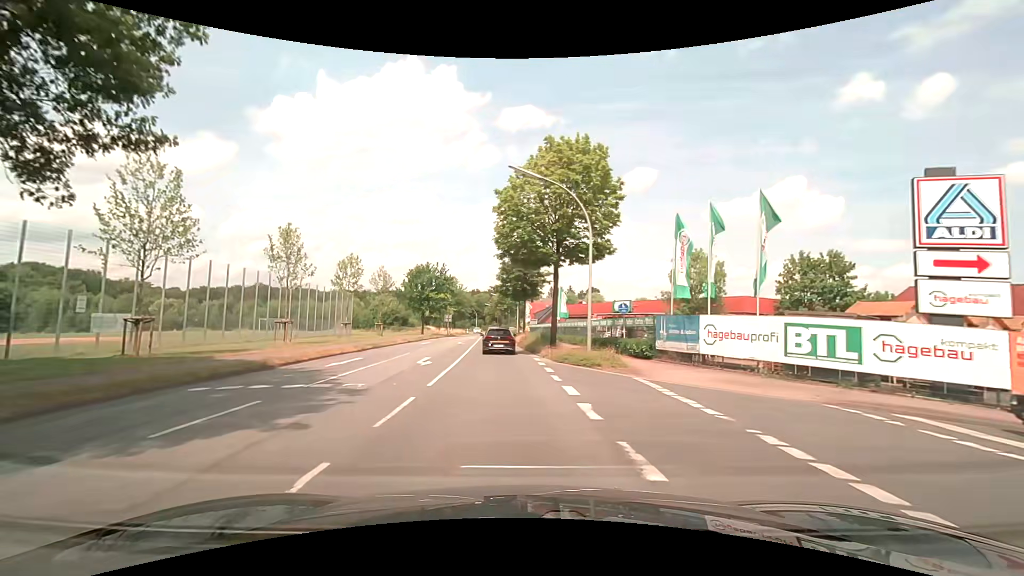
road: secondary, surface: asphalt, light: Day
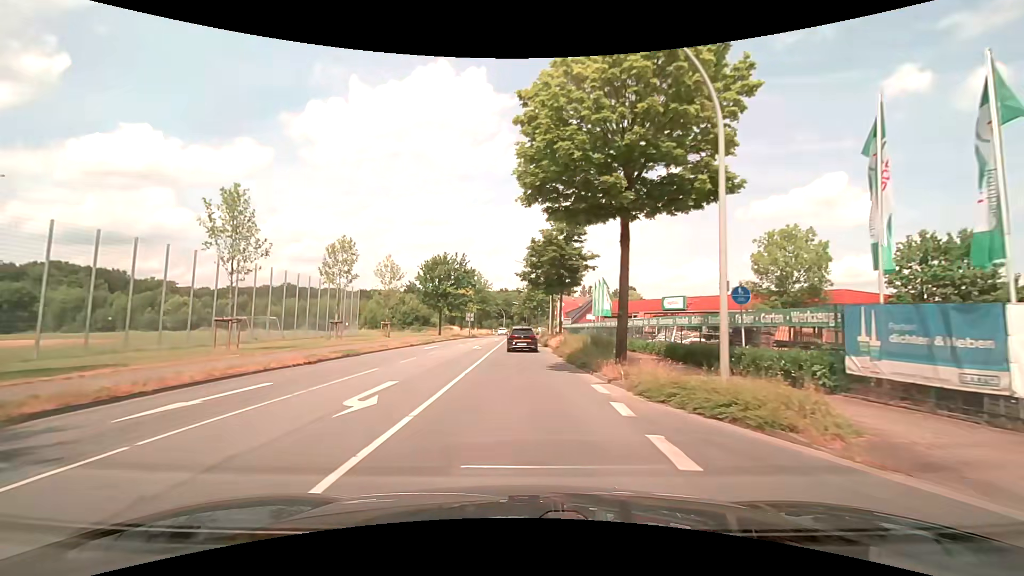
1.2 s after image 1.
(-0.4, +11.5) m; -4°
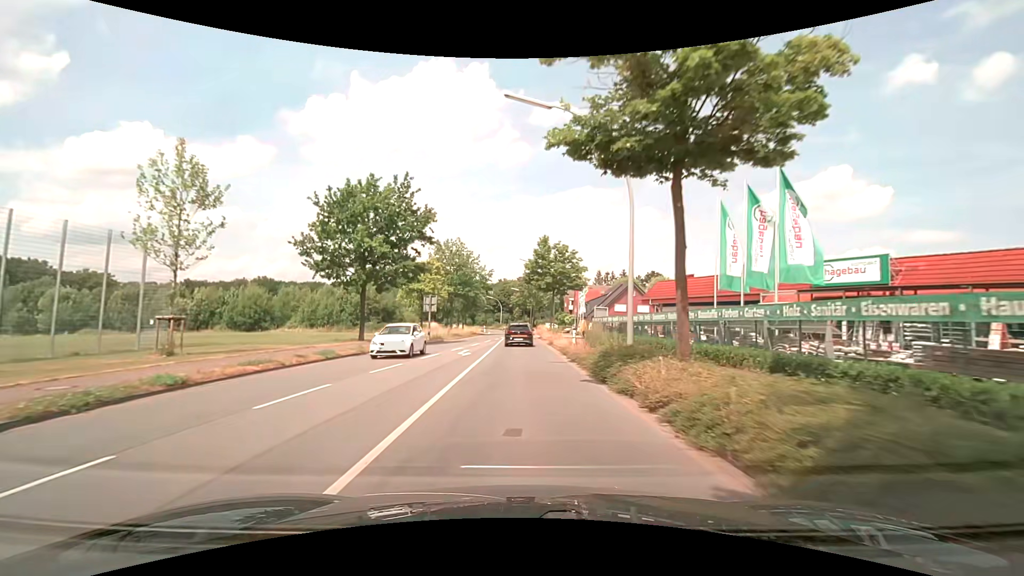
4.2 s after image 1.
(-0.3, +35.7) m; 0°
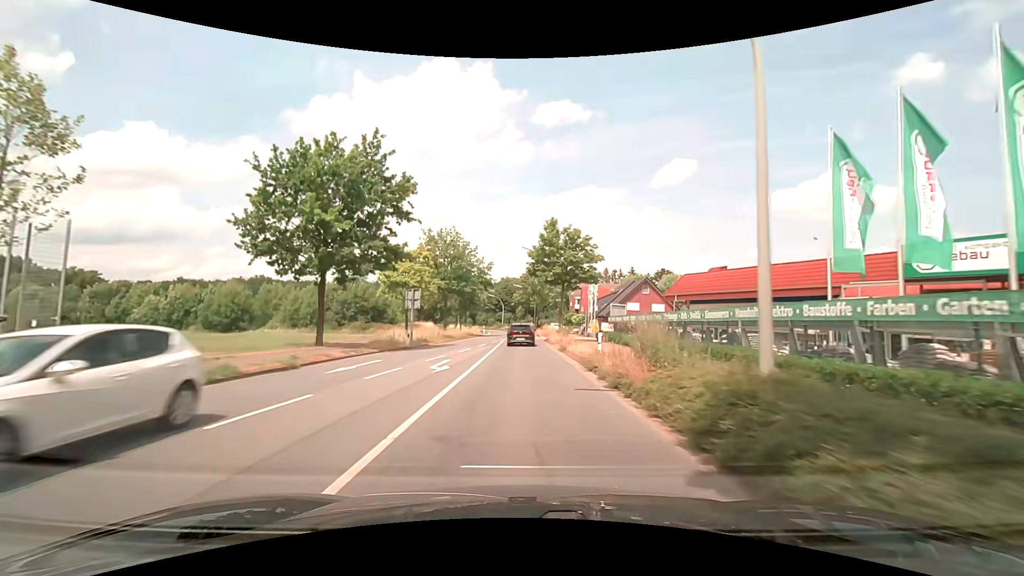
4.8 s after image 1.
(0.0, +7.7) m; -1°
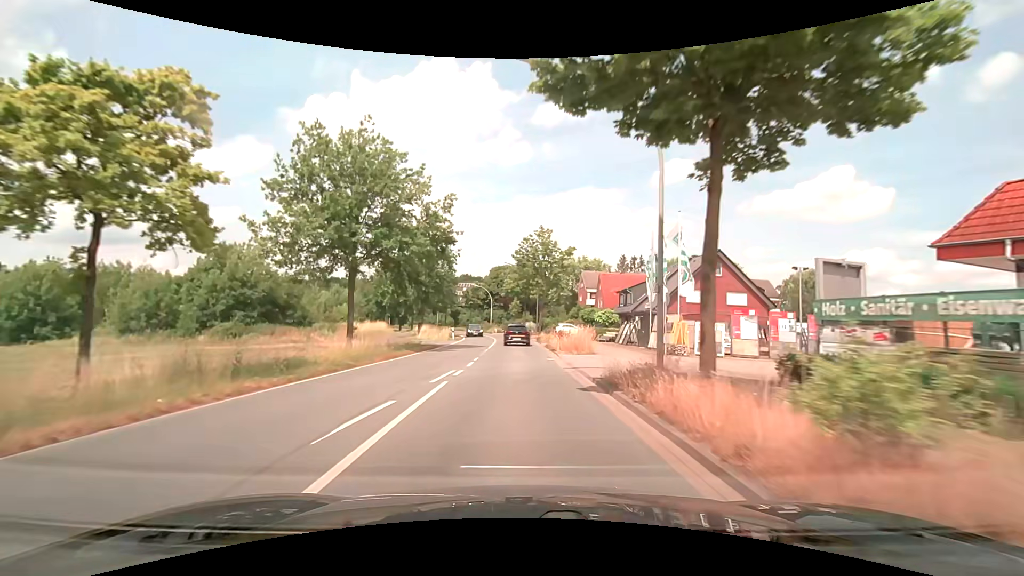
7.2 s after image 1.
(+0.1, +31.1) m; 0°
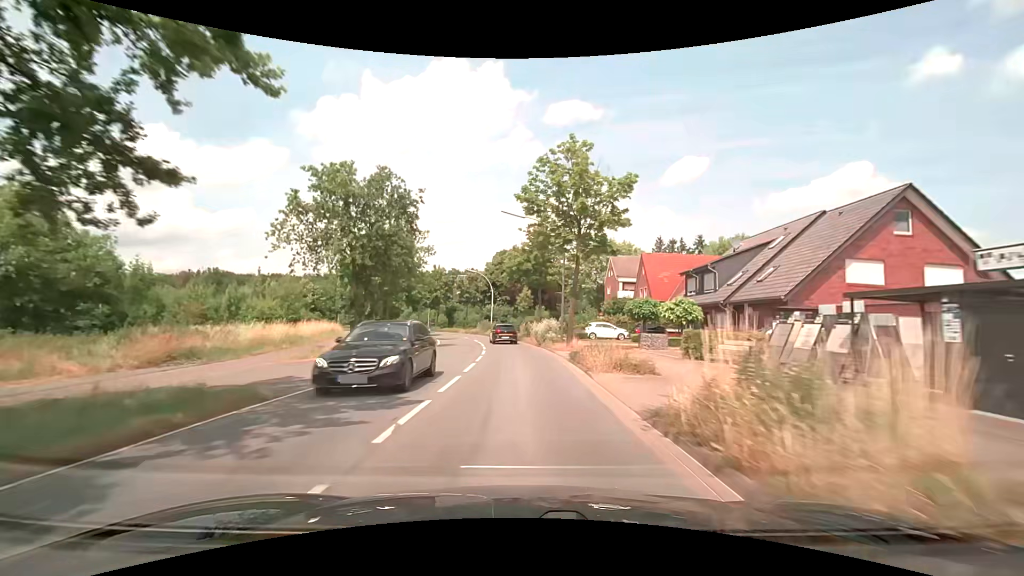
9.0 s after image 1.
(-0.1, +23.3) m; -1°
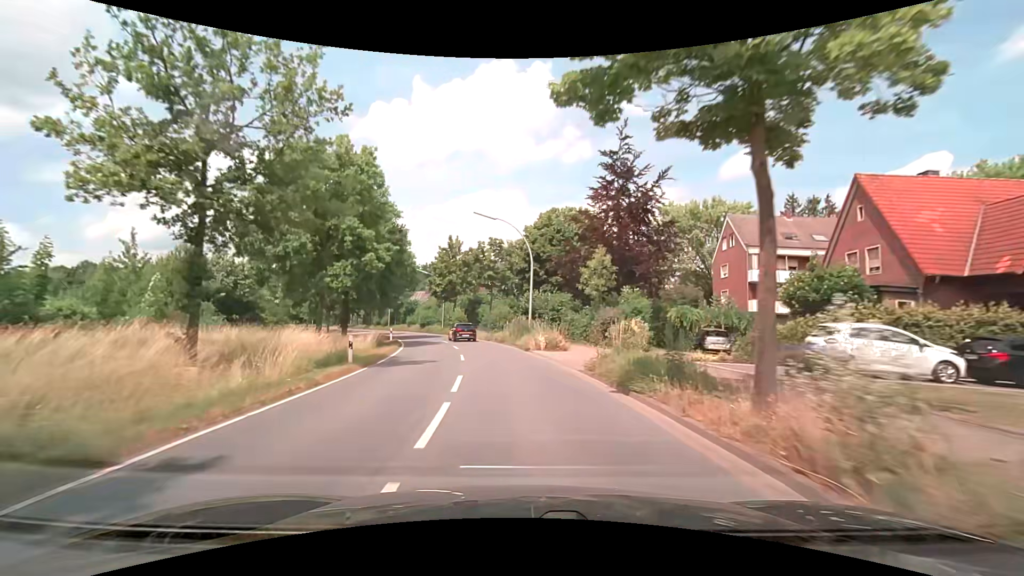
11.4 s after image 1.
(-1.2, +31.0) m; -6°
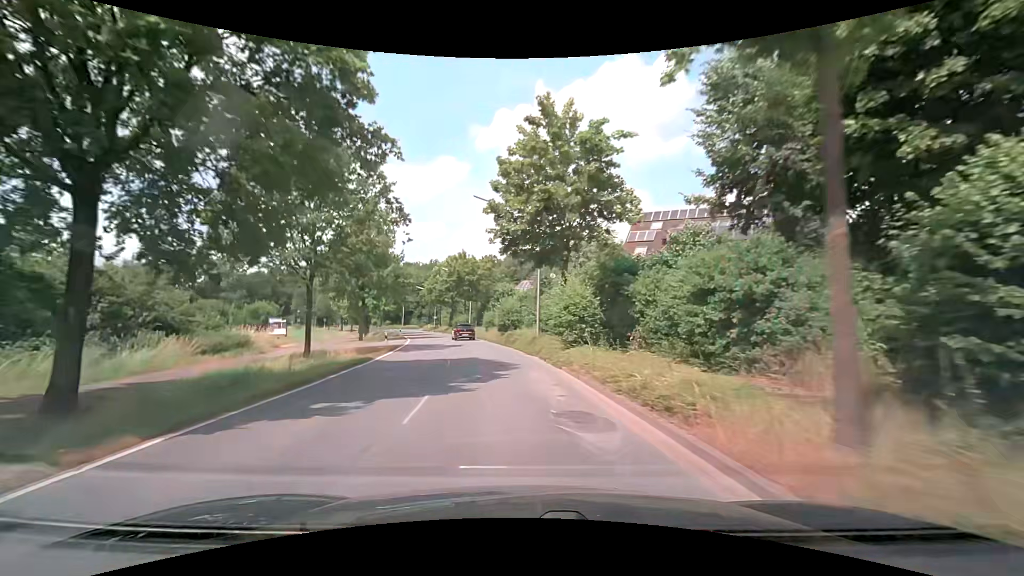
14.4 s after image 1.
(-4.1, +38.4) m; -13°
(0, +10) (-1, +20) (-3, +30) (-5, +40) (-7, +49) (-10, +59) (-12, +69) (-15, +78) (-19, +88) (-22, +97) m
